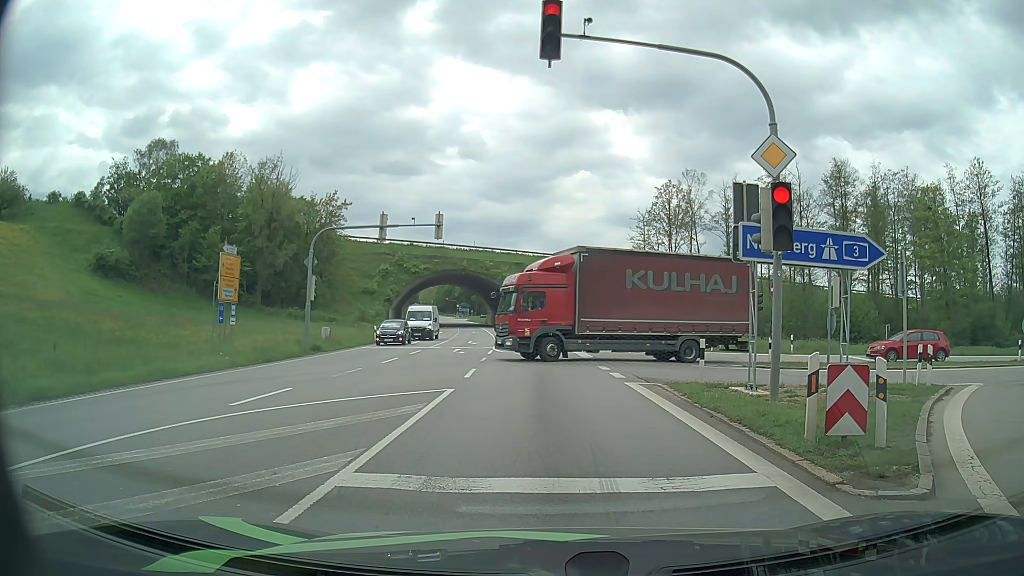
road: primary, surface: asphalt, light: Day
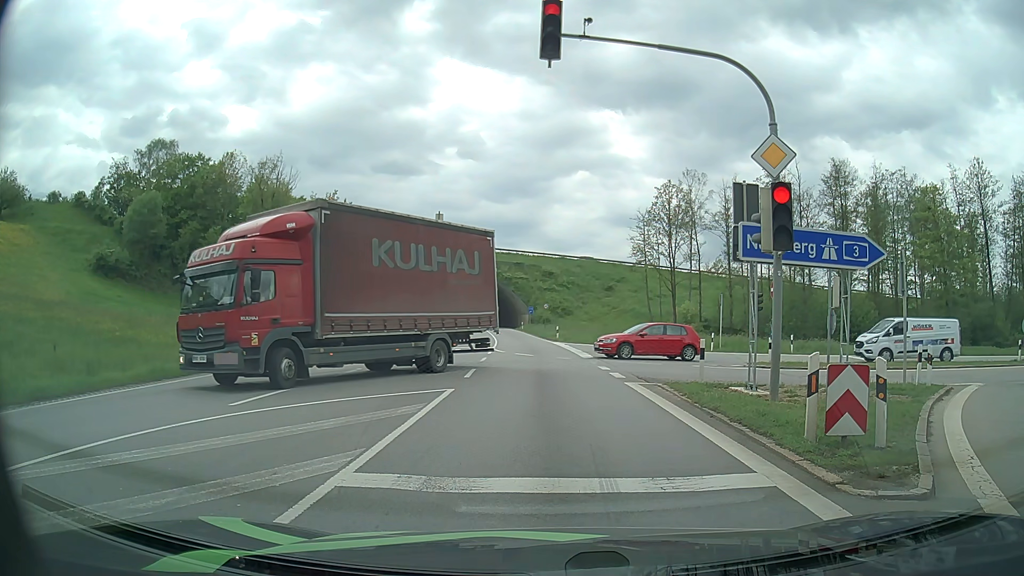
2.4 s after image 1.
(0.0, 0.0) m; 0°
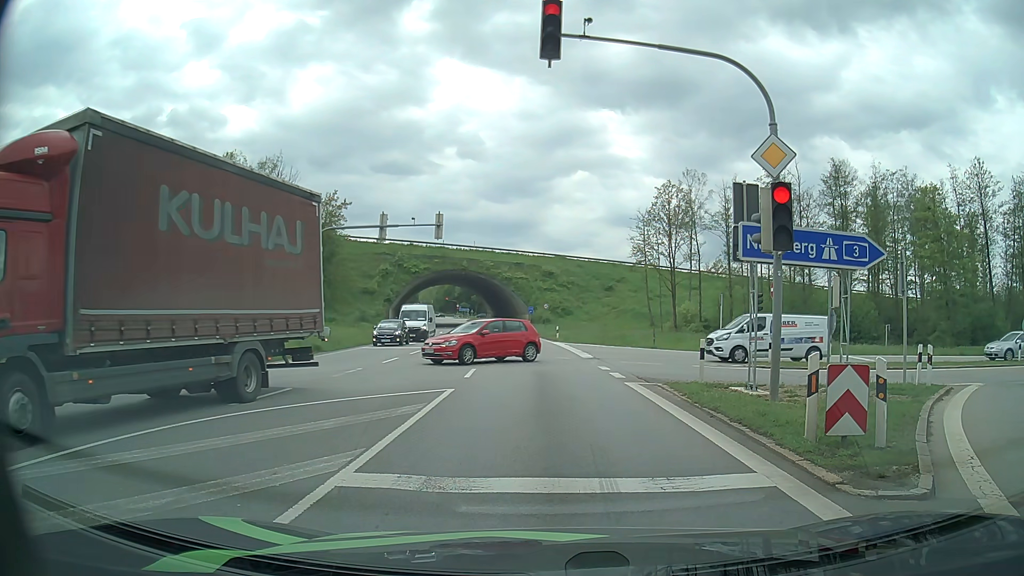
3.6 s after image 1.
(0.0, 0.0) m; 0°
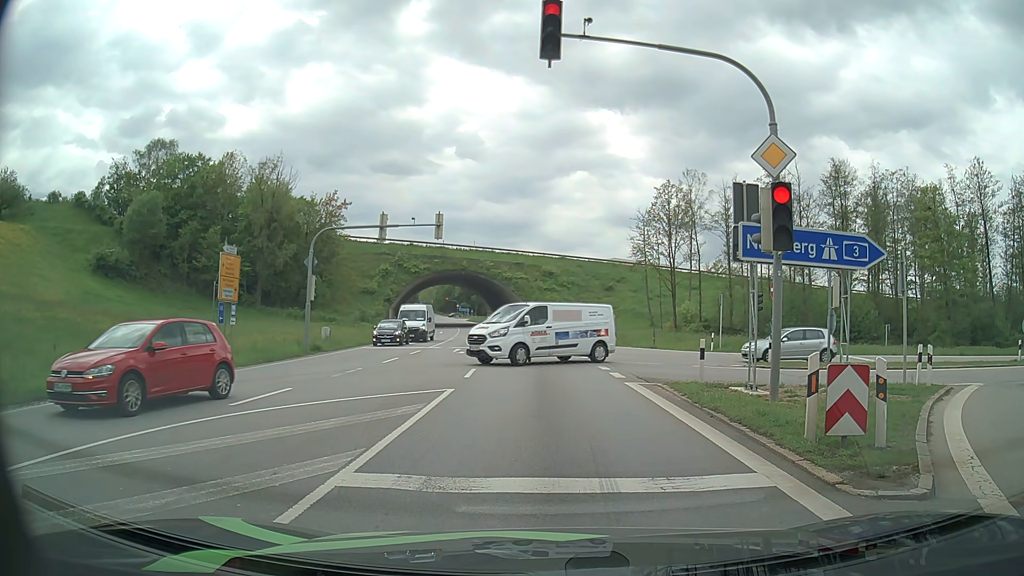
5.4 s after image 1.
(0.0, 0.0) m; 0°
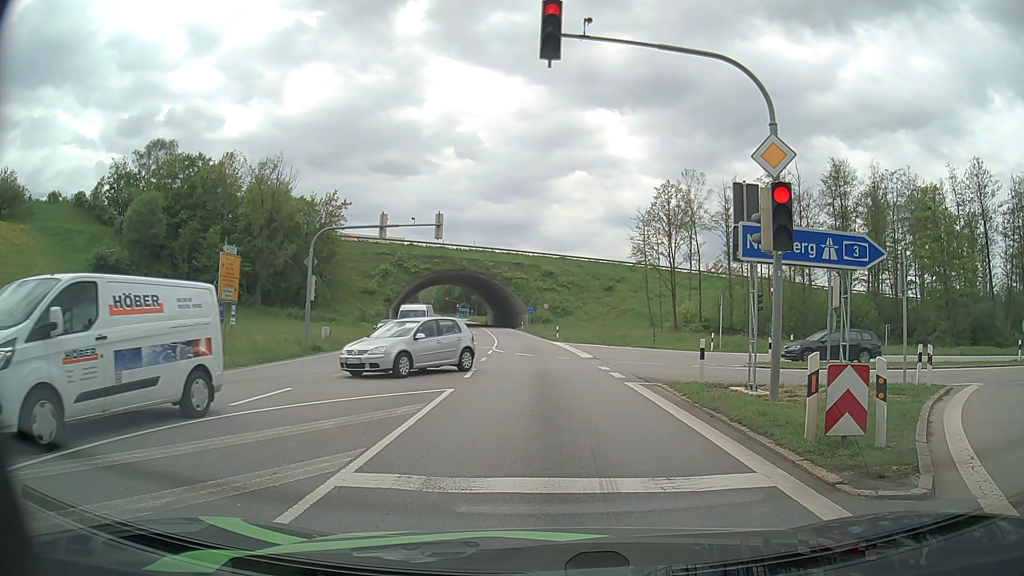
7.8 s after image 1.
(0.0, 0.0) m; 0°
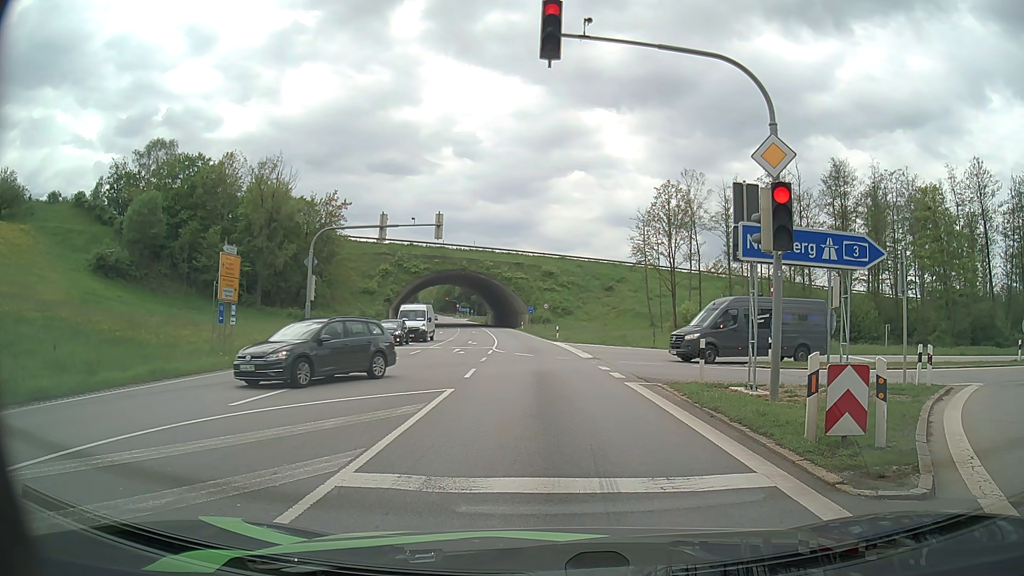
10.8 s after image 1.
(0.0, 0.0) m; 0°
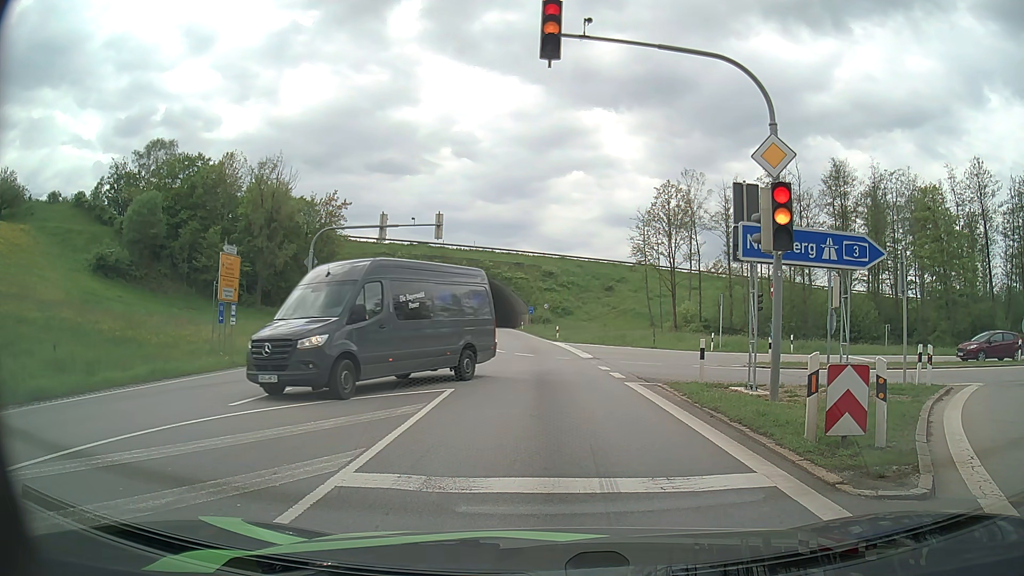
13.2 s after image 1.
(0.0, 0.0) m; 0°
